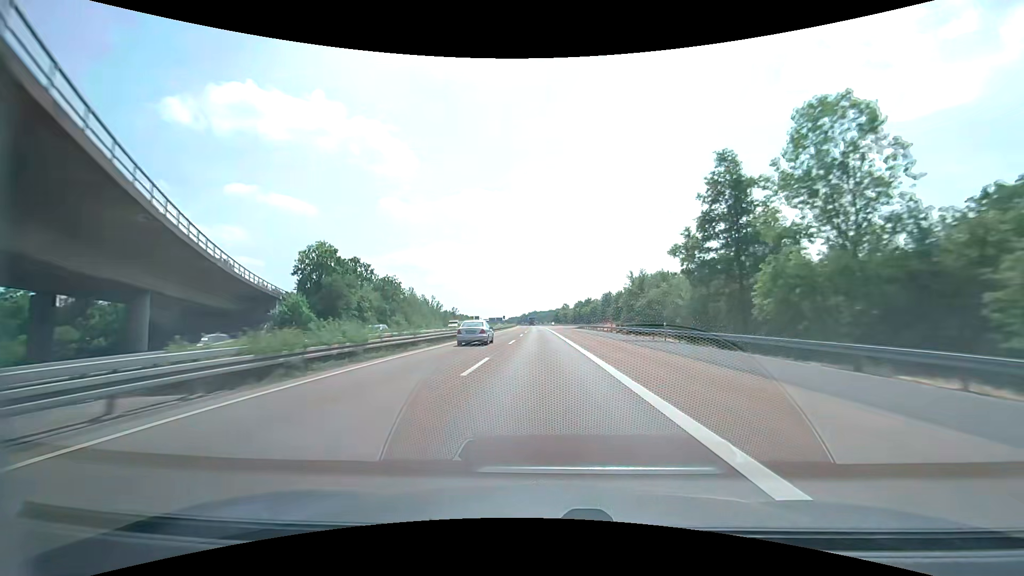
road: motorway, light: Day
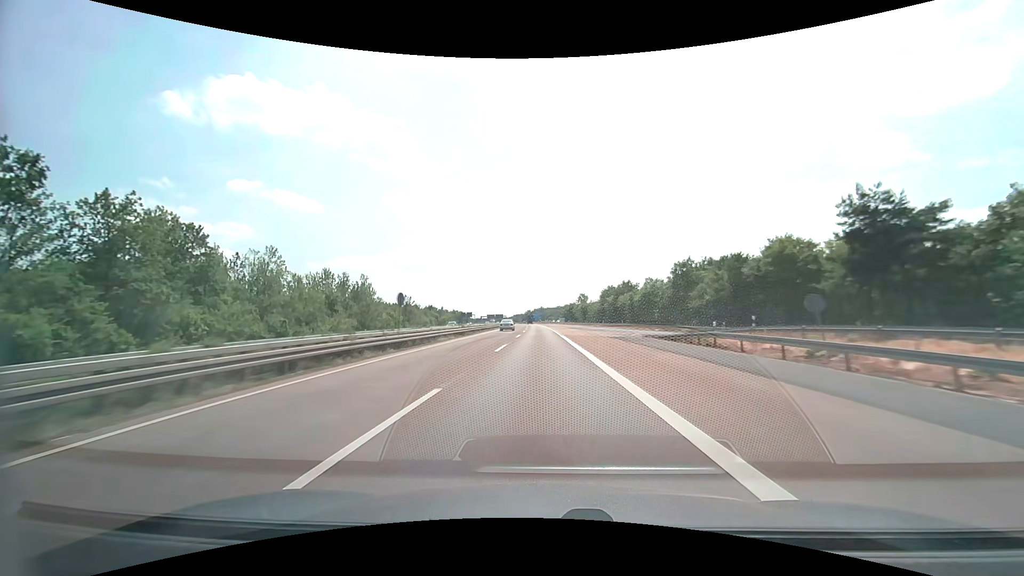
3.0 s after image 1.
(-0.4, +80.4) m; -1°
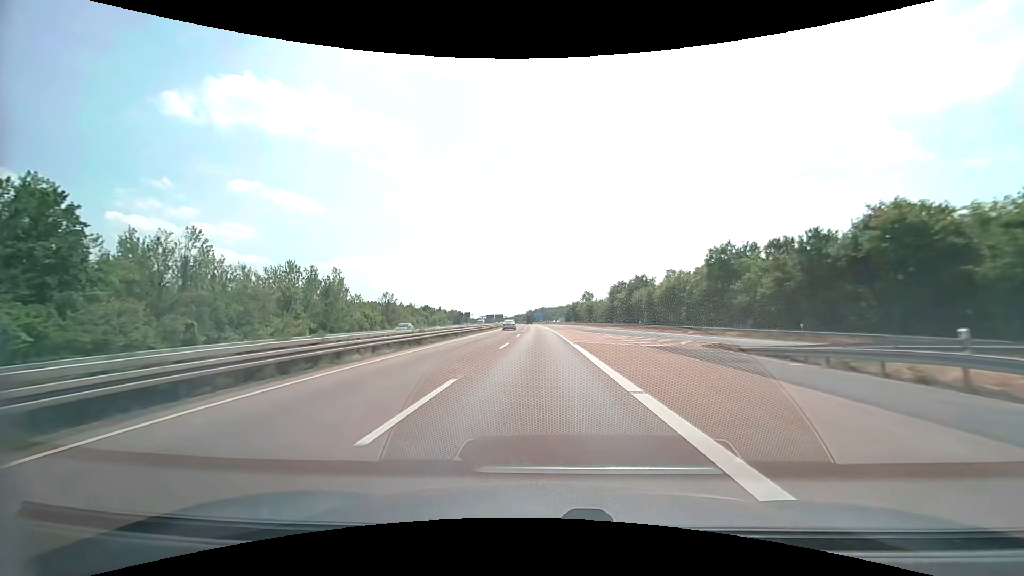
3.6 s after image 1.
(0.0, +16.1) m; 0°
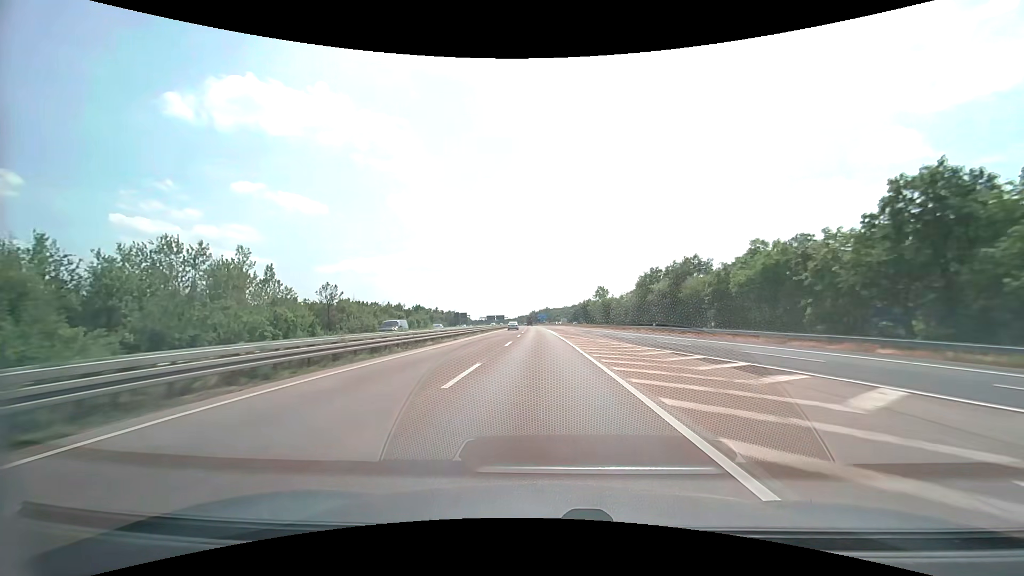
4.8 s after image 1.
(-0.2, +32.1) m; -1°
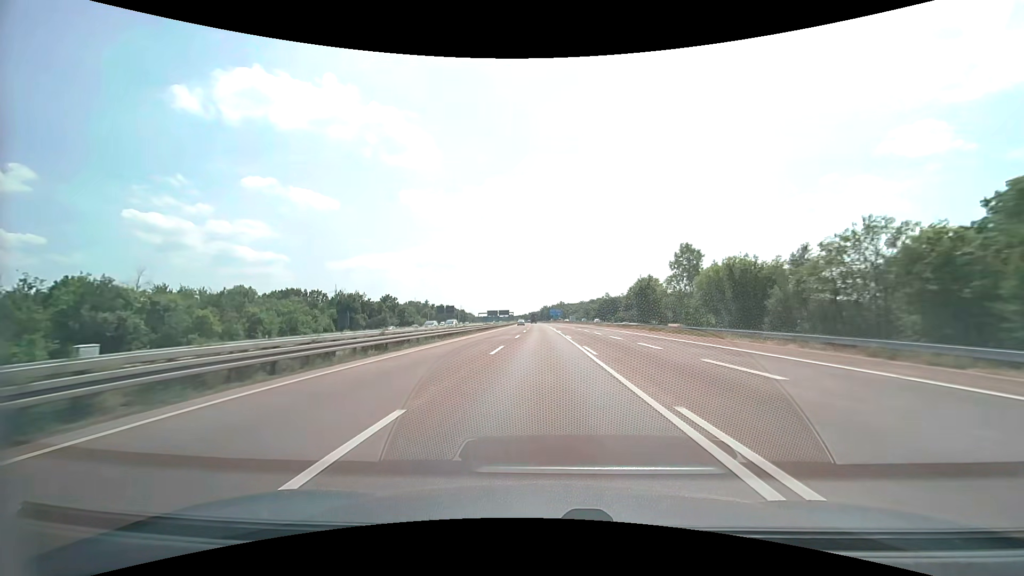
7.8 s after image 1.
(-1.0, +80.3) m; -1°
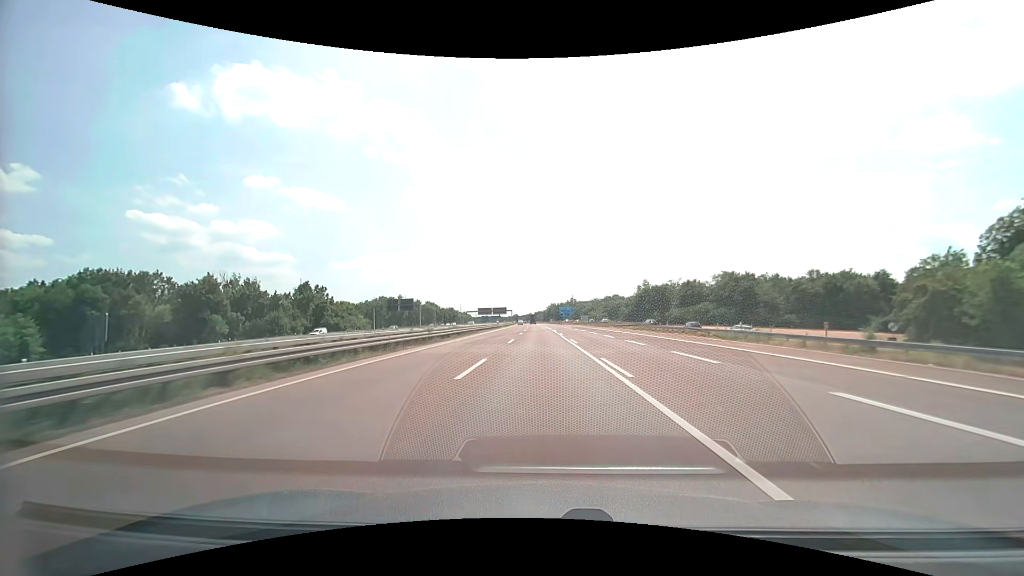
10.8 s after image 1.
(-0.5, +80.4) m; -1°
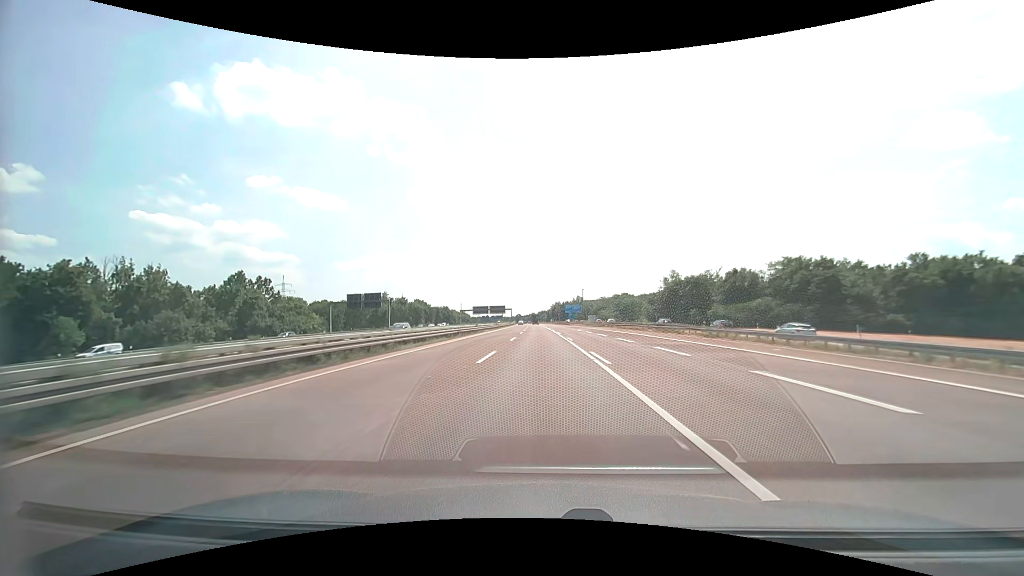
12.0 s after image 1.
(-0.1, +32.3) m; 0°
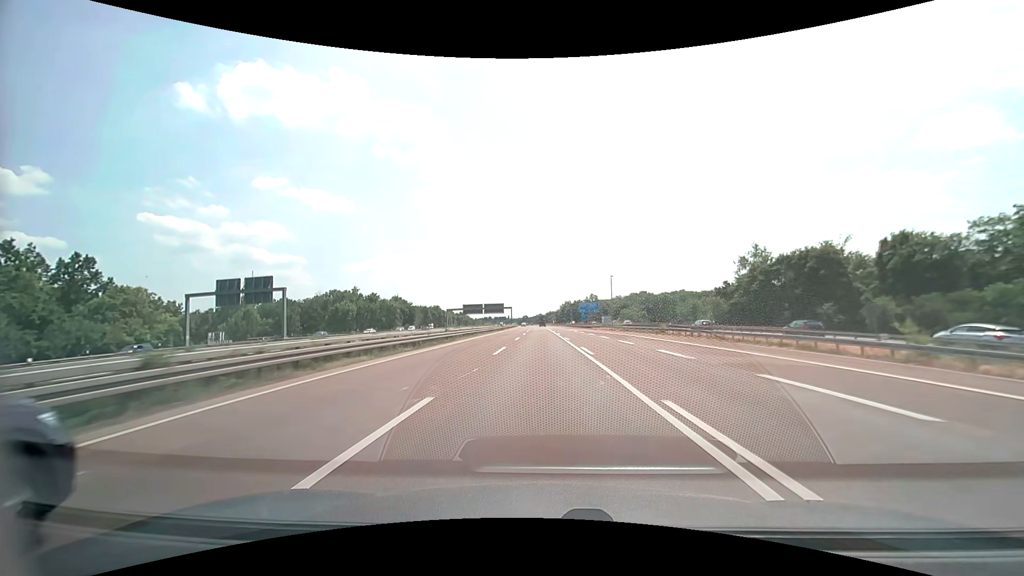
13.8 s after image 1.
(-0.3, +48.6) m; -1°
(0, +10) (0, +20) (0, +30) (0, +40) (0, +50) (-1, +60) (-1, +70) (-1, +80) (-1, +90) (-1, +100) m
